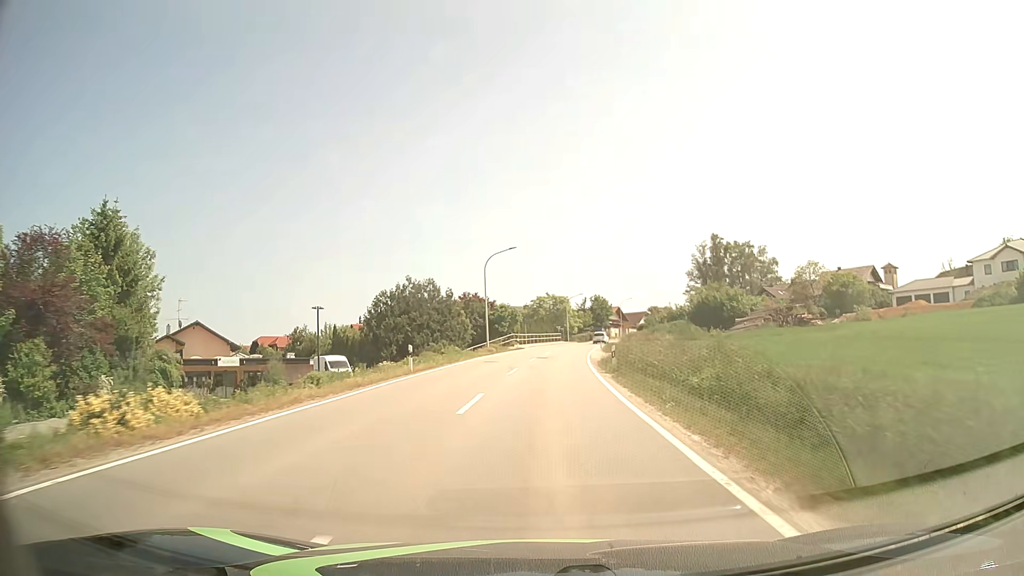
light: Day
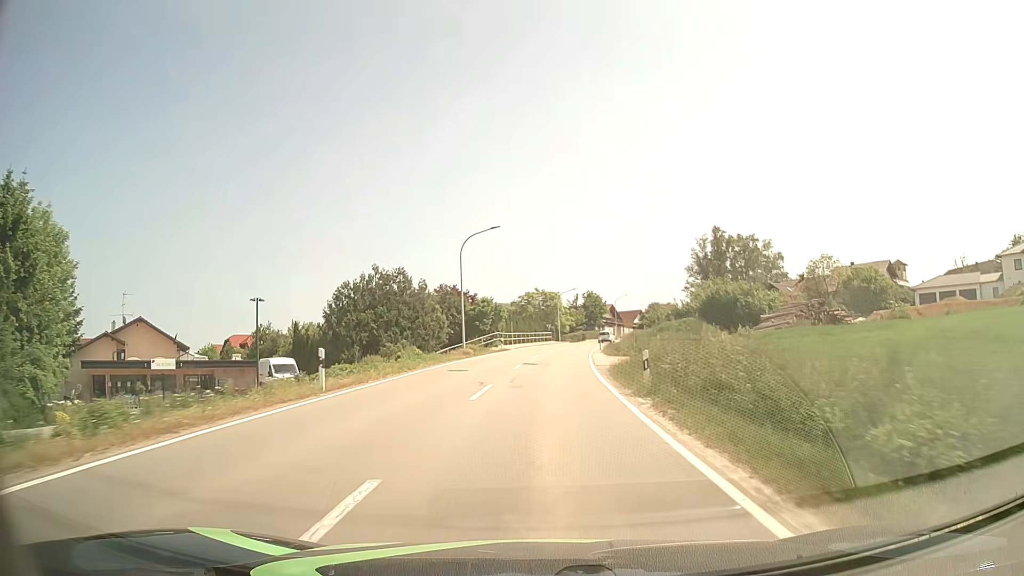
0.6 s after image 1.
(+0.1, +9.7) m; +1°
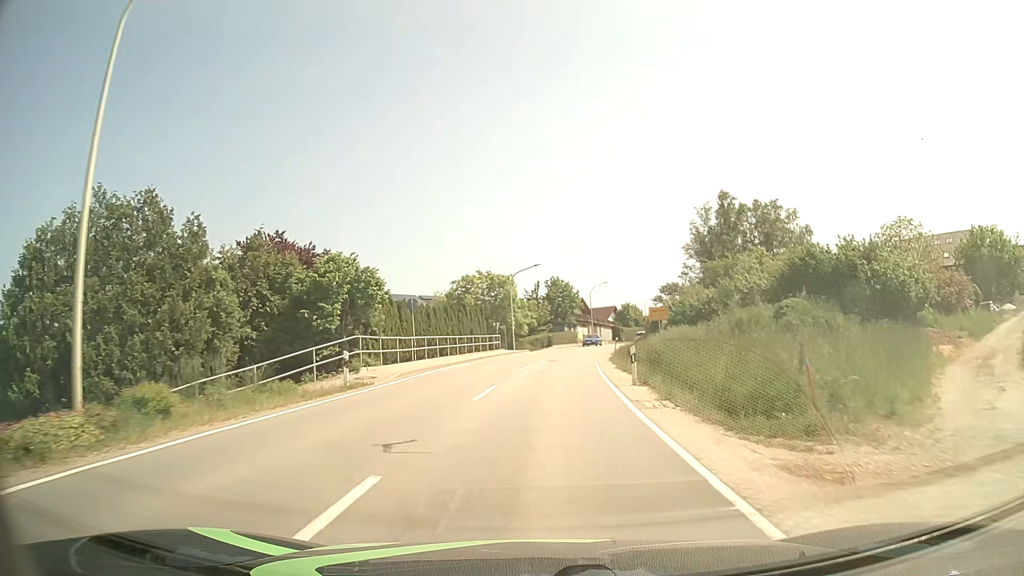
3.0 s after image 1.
(+1.2, +34.7) m; +4°
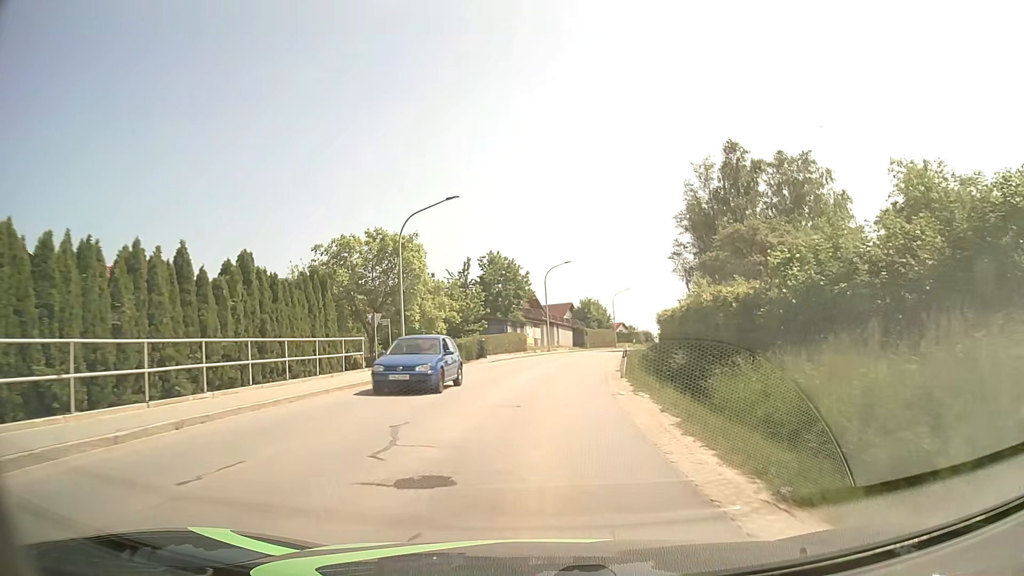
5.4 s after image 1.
(+1.3, +29.4) m; +5°
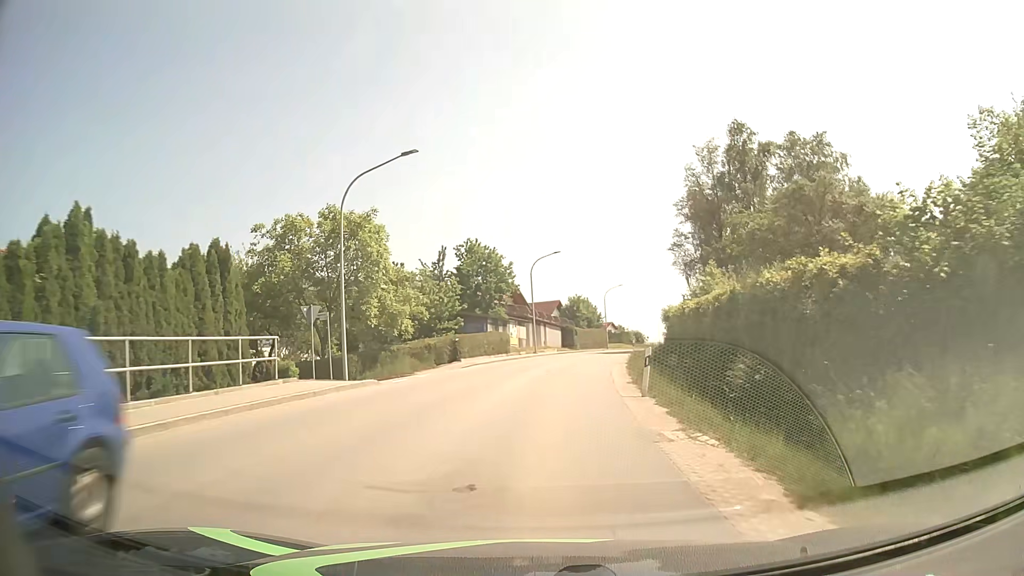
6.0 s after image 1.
(+0.1, +7.2) m; +1°
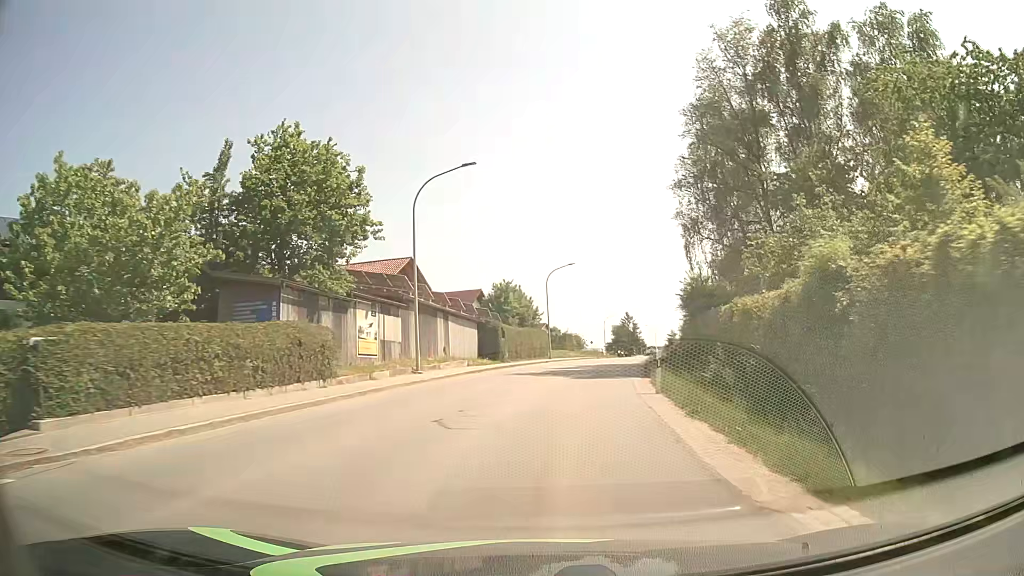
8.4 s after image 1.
(+1.4, +29.3) m; +6°
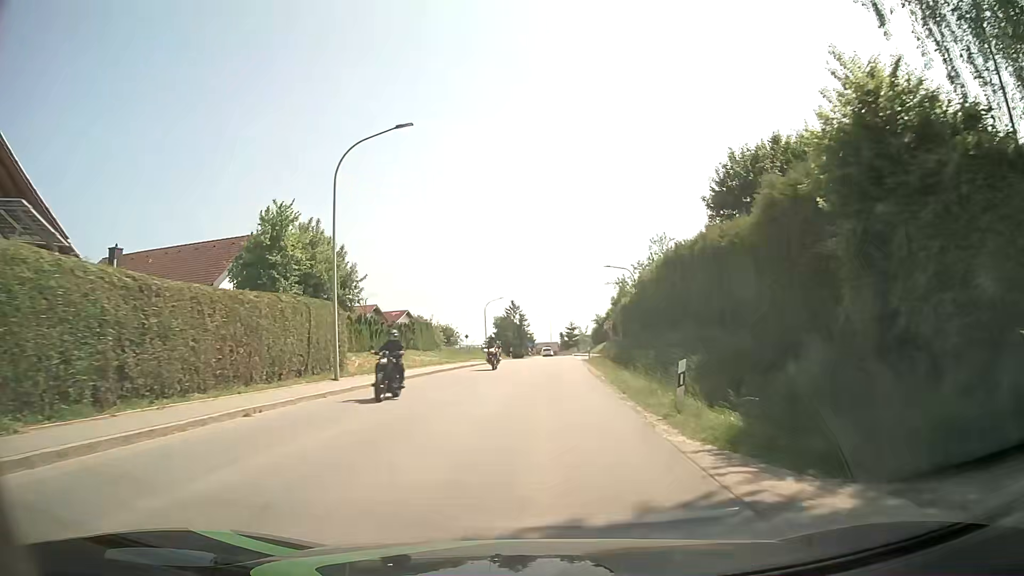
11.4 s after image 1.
(+3.5, +37.3) m; +10°
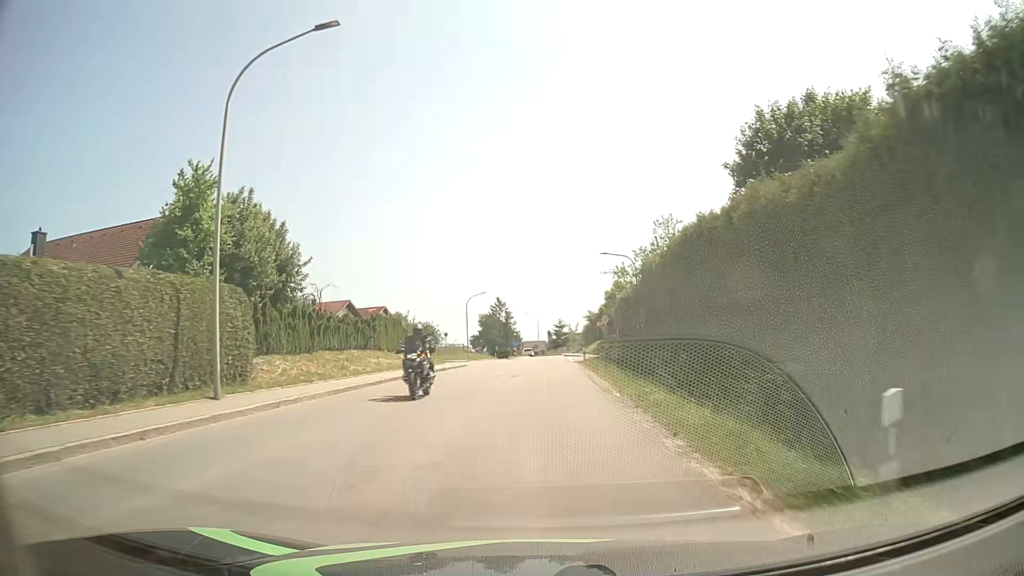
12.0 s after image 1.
(+0.1, +7.6) m; +1°
(0, +10) (0, +20) (0, +30) (+1, +40) (+1, +50) (+1, +60) (+2, +70) (+2, +80) (+1, +90) (+1, +100) m
